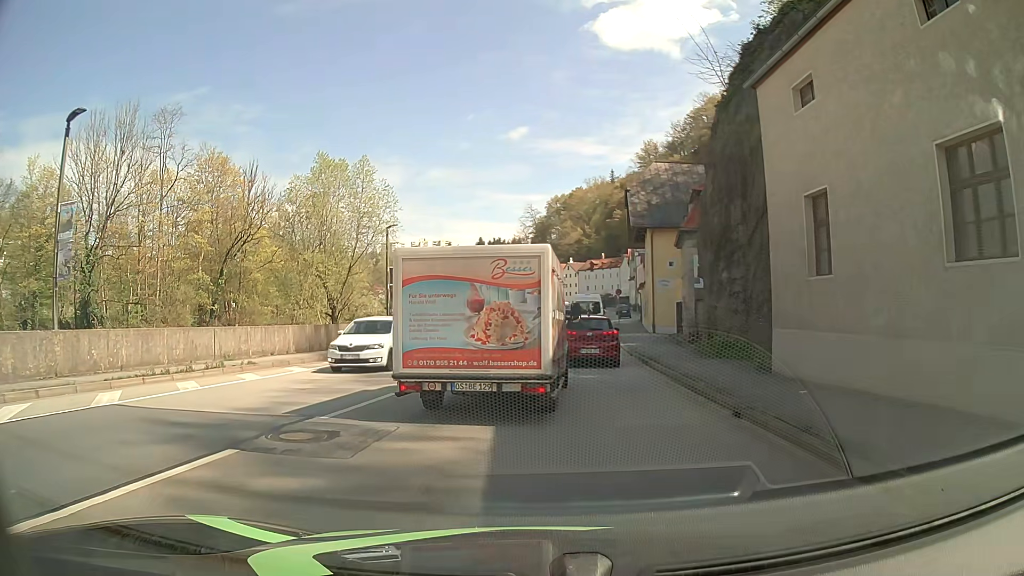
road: primary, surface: asphalt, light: Day
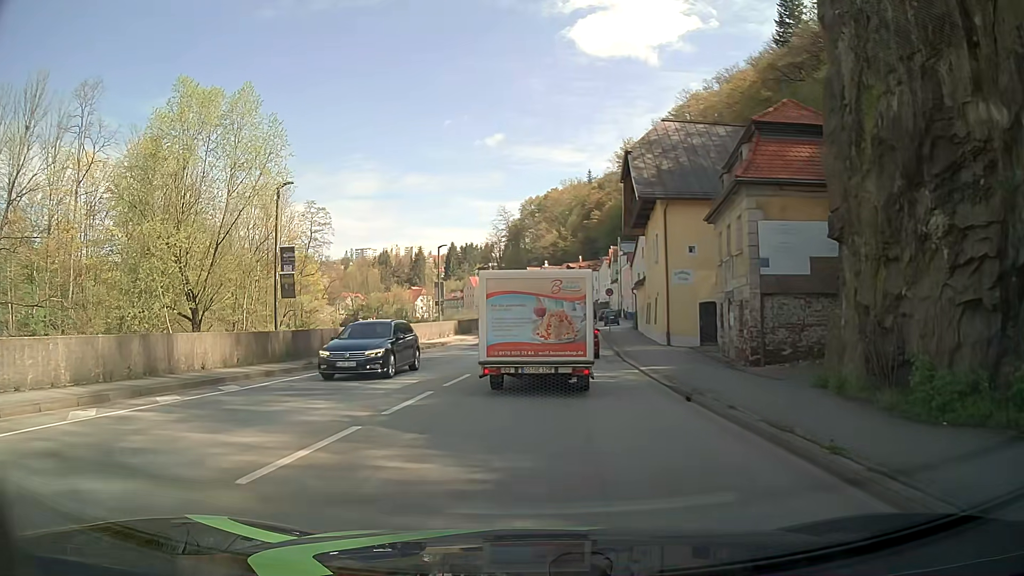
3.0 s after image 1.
(+0.7, +12.7) m; +3°
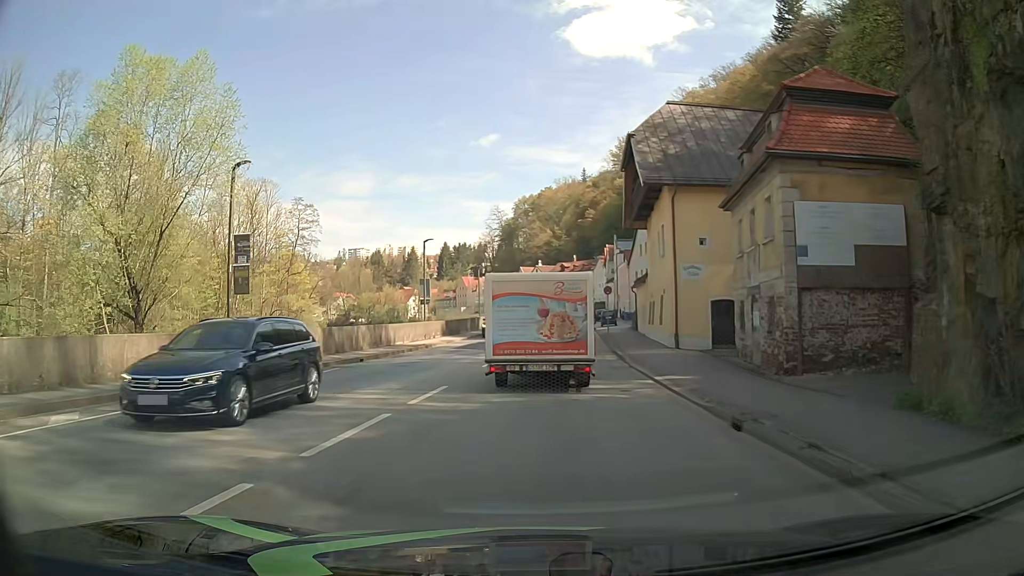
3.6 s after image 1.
(+0.1, +3.4) m; +1°
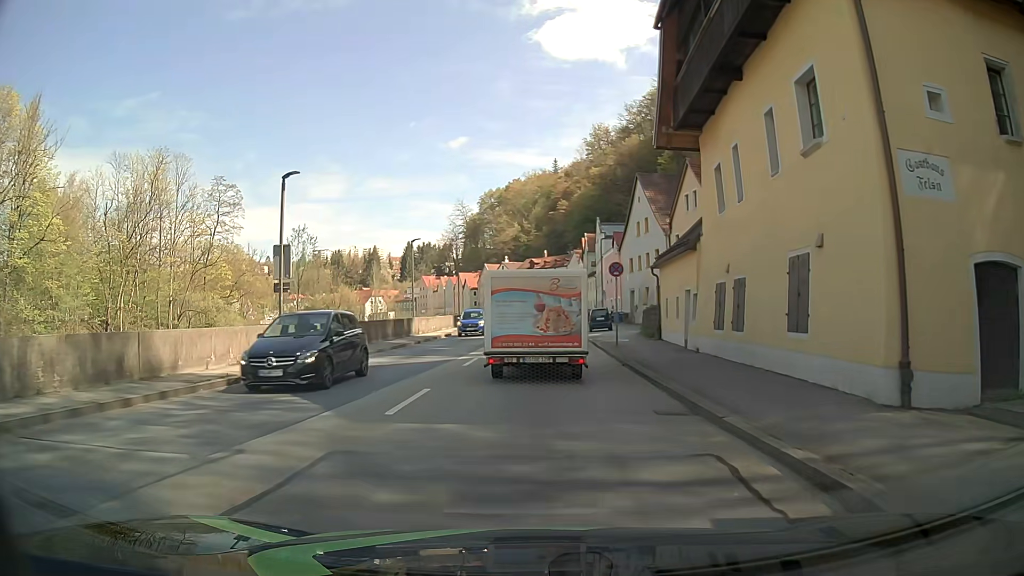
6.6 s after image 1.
(+0.5, +19.8) m; +2°
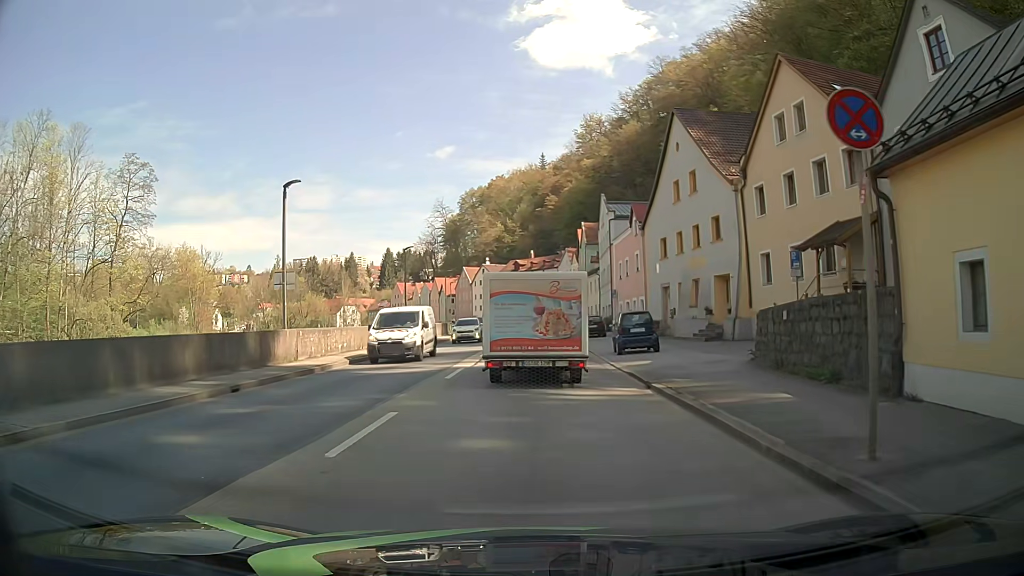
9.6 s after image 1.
(+0.5, +20.8) m; +3°
(0, +10) (0, +20) (0, +30) (0, +40) (0, +50) (-1, +60) (-1, +70) (-2, +80) (-4, +90) (-6, +100) m
